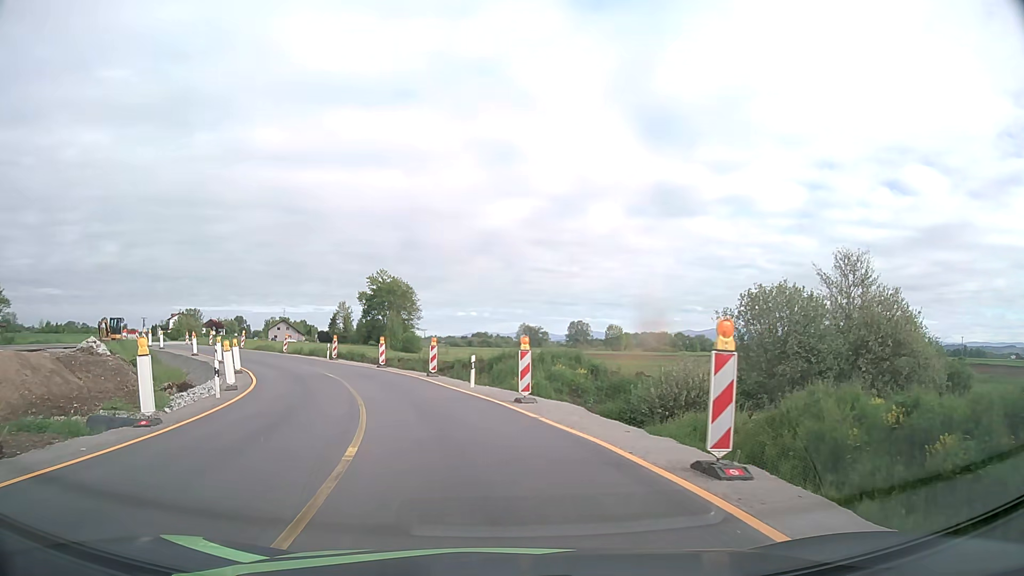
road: primary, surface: asphalt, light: Day
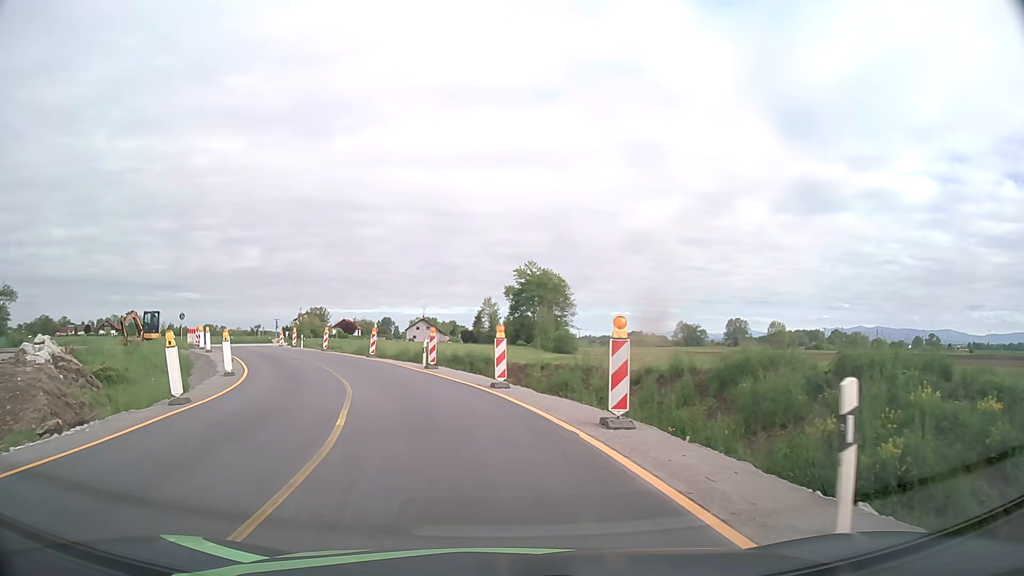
(-2.0, +18.5) m; -12°
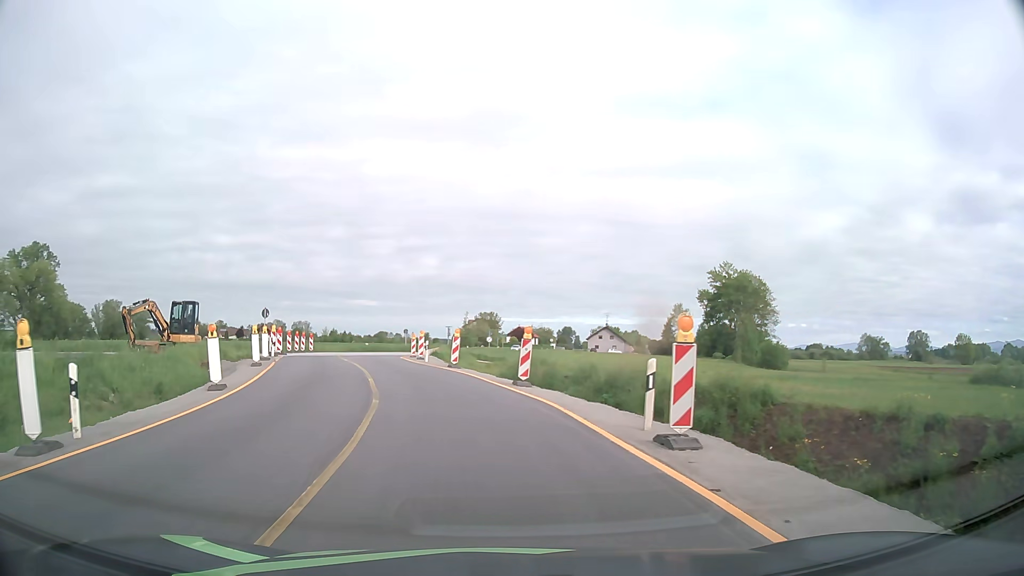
(-2.6, +18.7) m; -15°
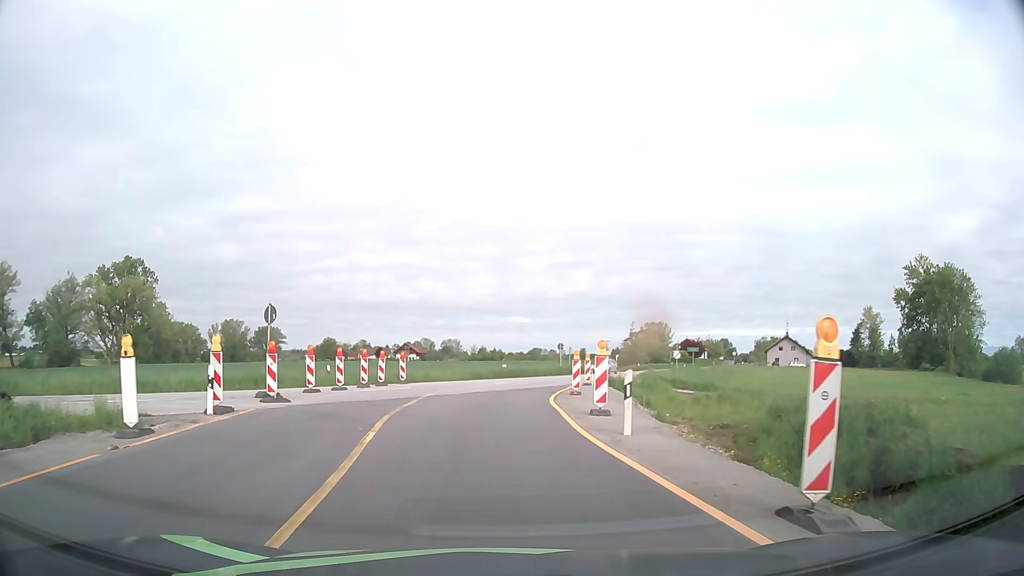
(-3.1, +23.0) m; -14°
